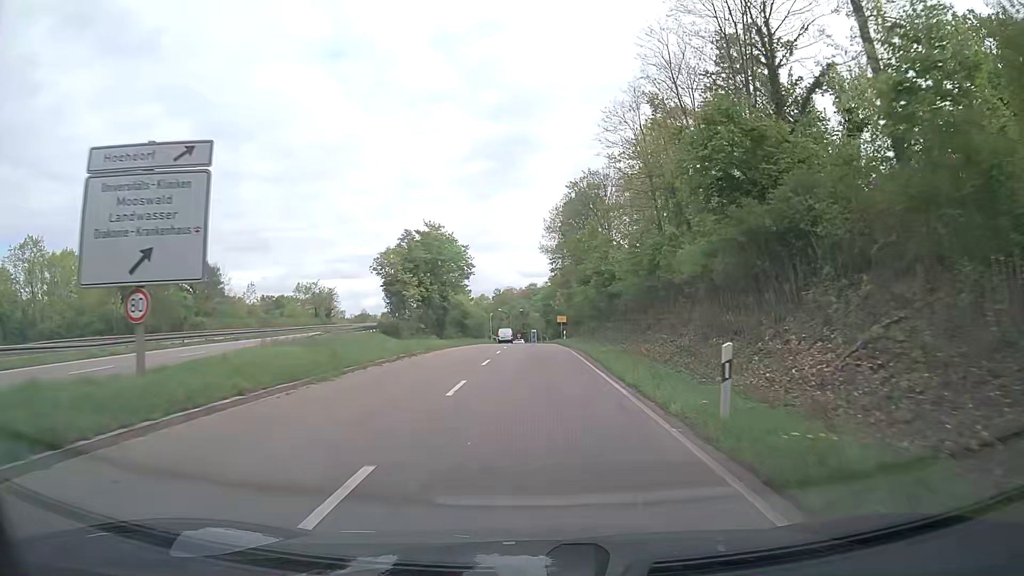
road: trunk_link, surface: asphalt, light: Day
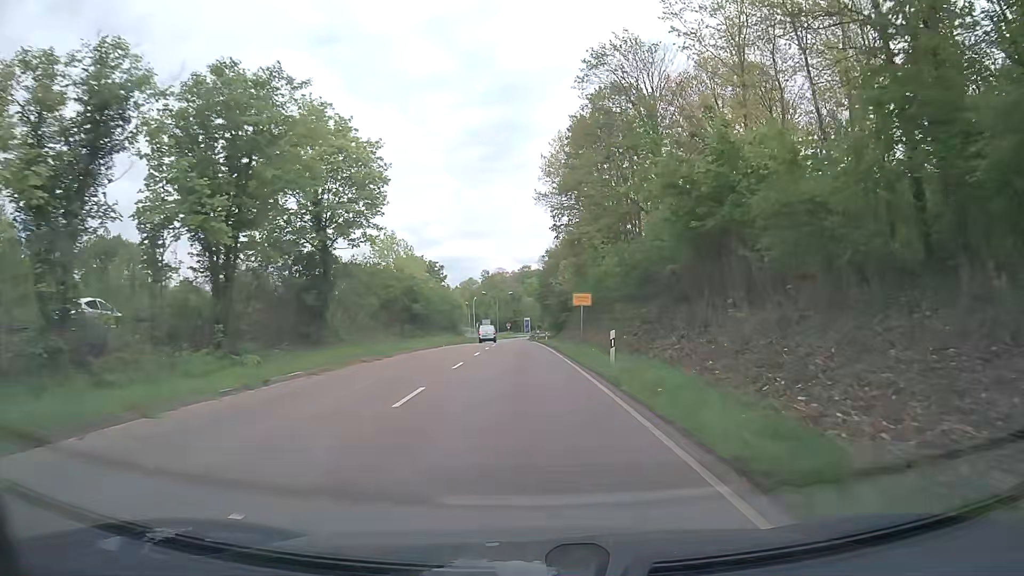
(+0.2, +37.5) m; 0°
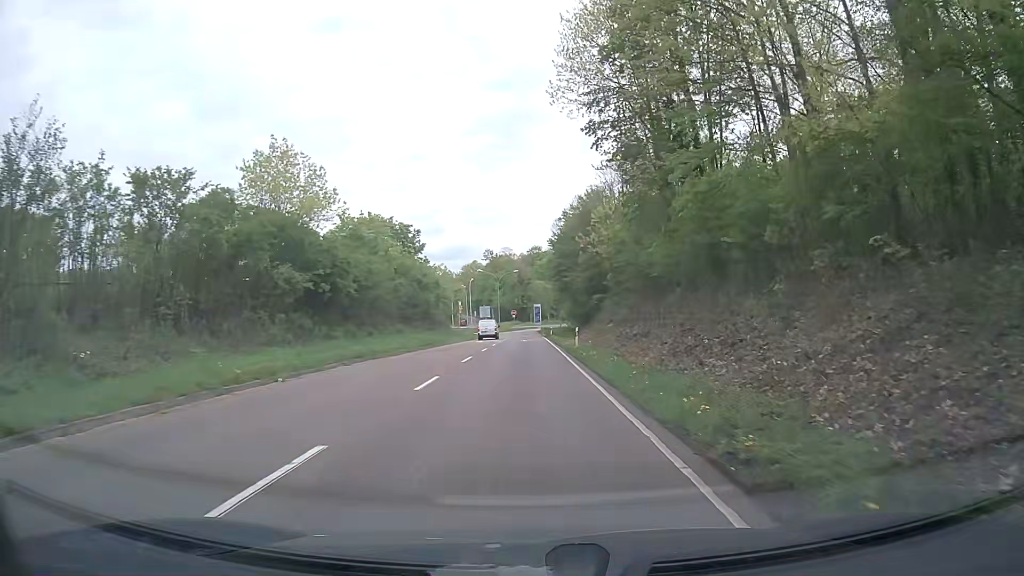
(-0.3, +33.4) m; -1°
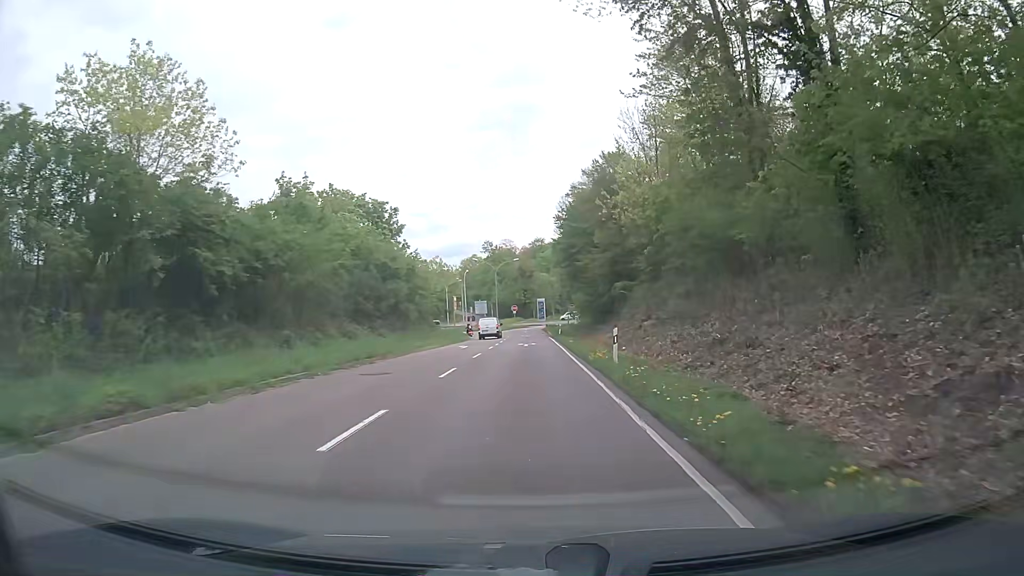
(+0.1, +15.0) m; +1°
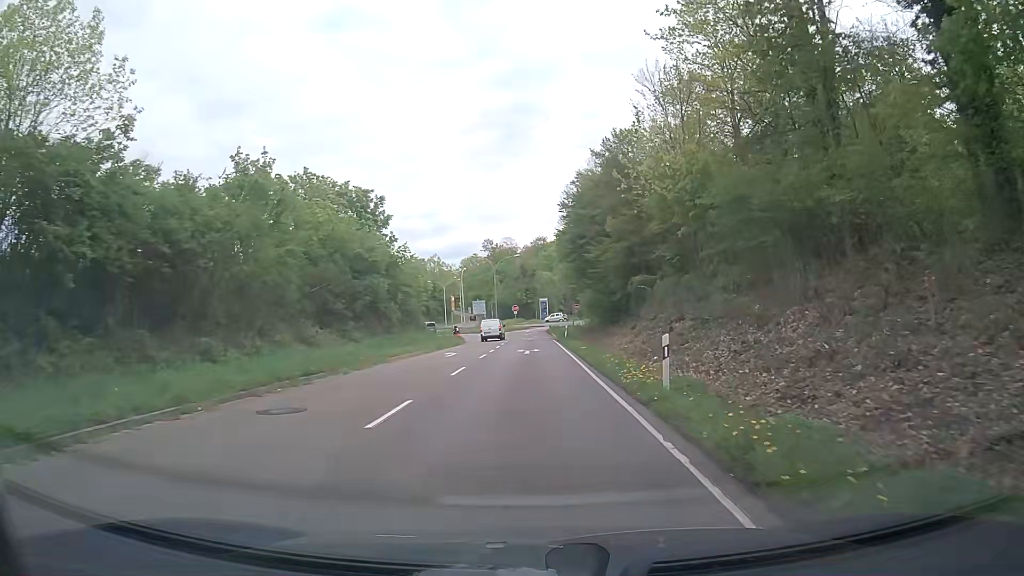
(0.0, +7.2) m; 0°
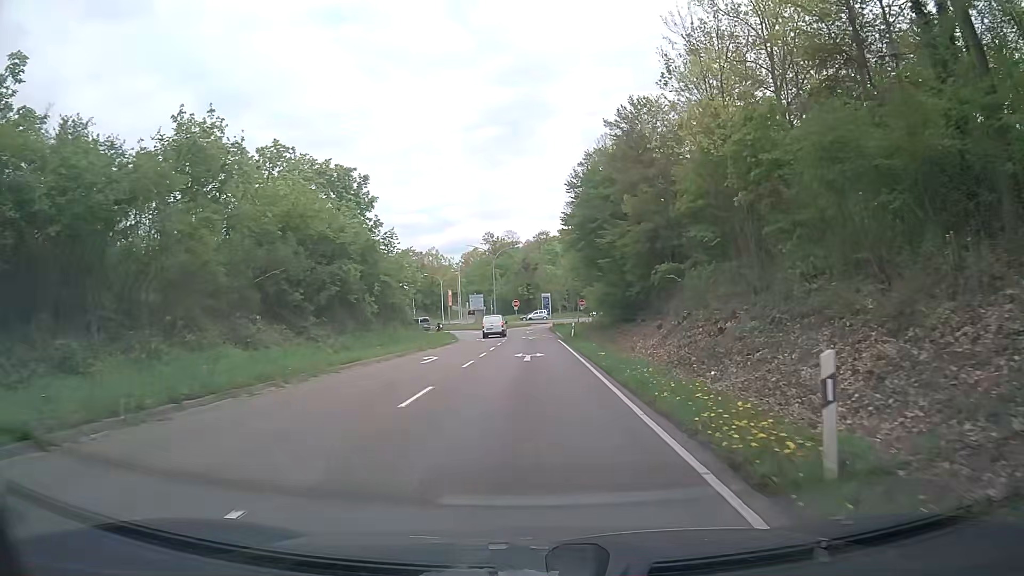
(-0.1, +7.1) m; 0°
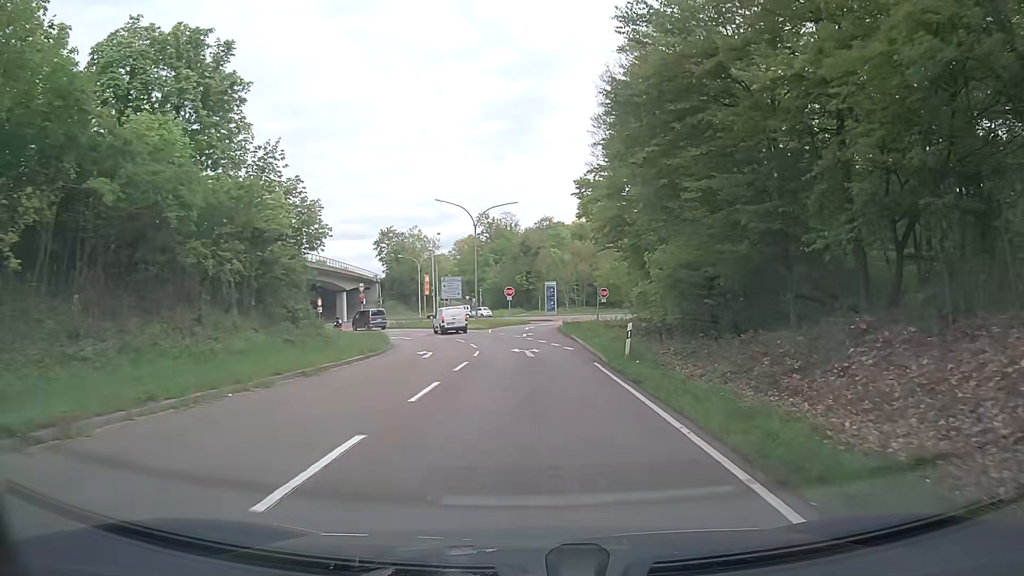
(-0.3, +27.0) m; -1°
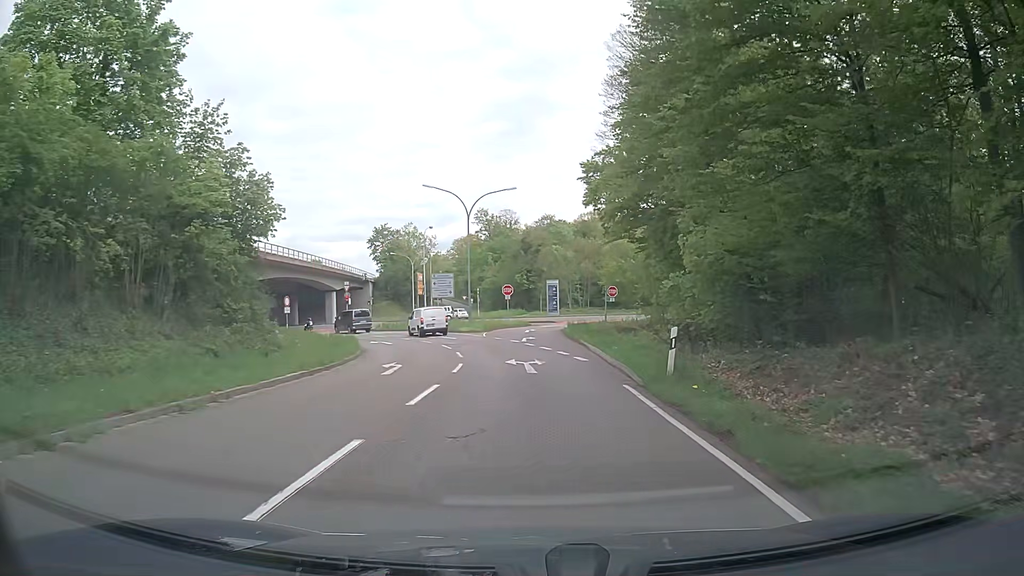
(0.0, +6.2) m; +1°
(0, +10) (0, +20) (-2, +30) (-5, +39) (-9, +48) (-15, +57) (-21, +64) (-28, +71) (-36, +78) (-44, +83) m
